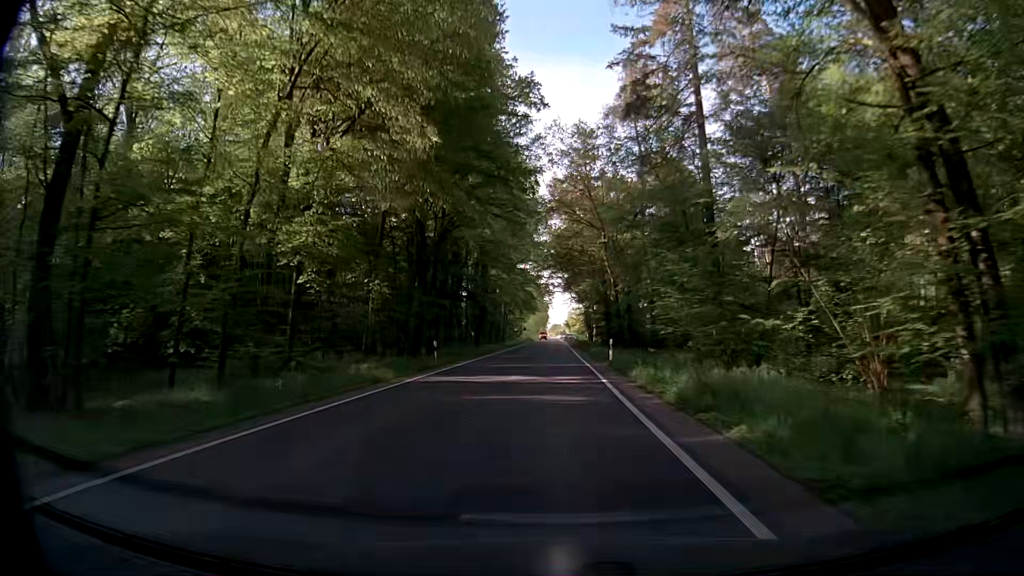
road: secondary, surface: asphalt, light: Day
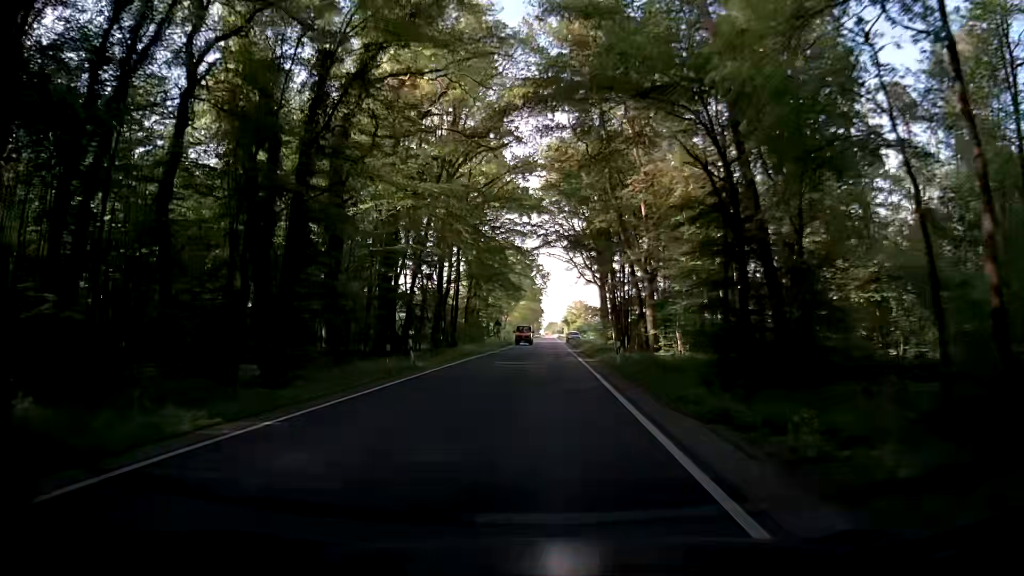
(0.0, +54.0) m; +1°
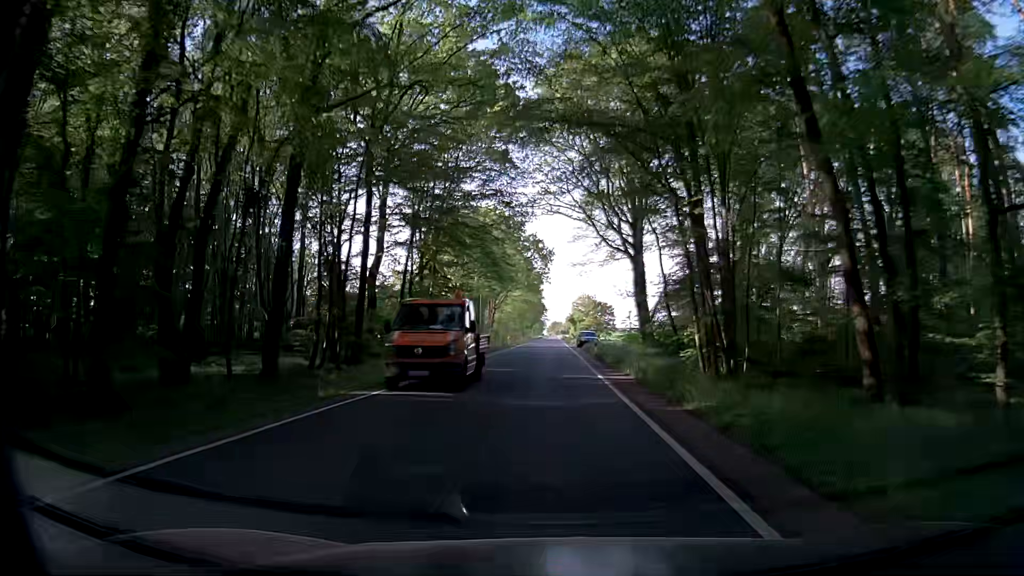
(-0.6, +32.3) m; -1°
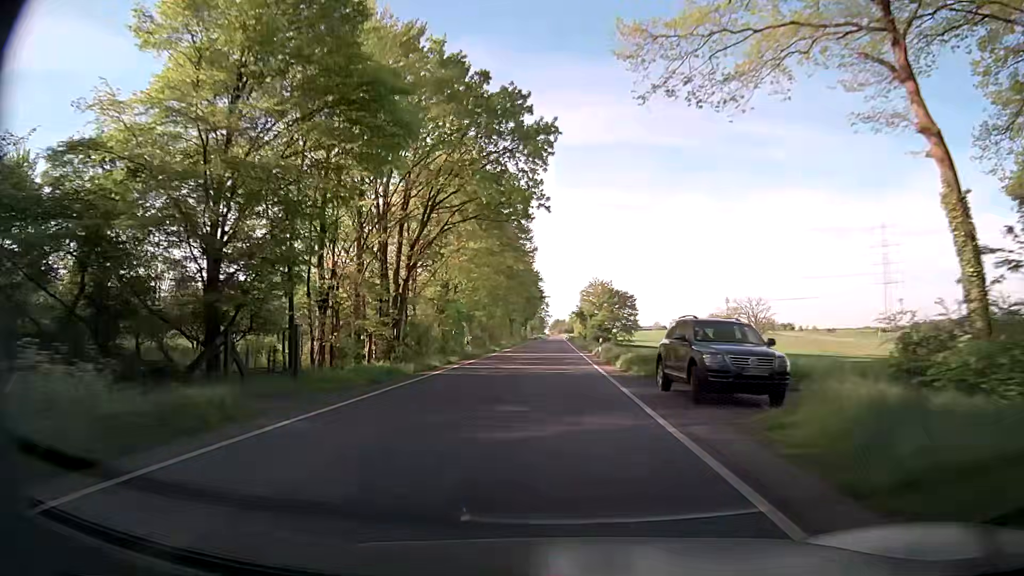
(-0.2, +53.9) m; 0°
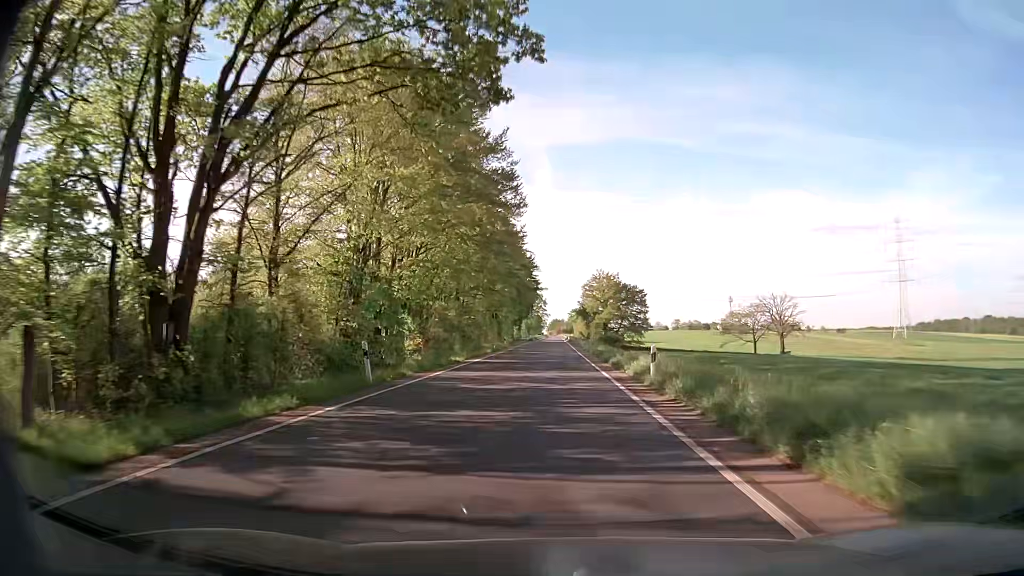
(+0.1, +21.5) m; 0°
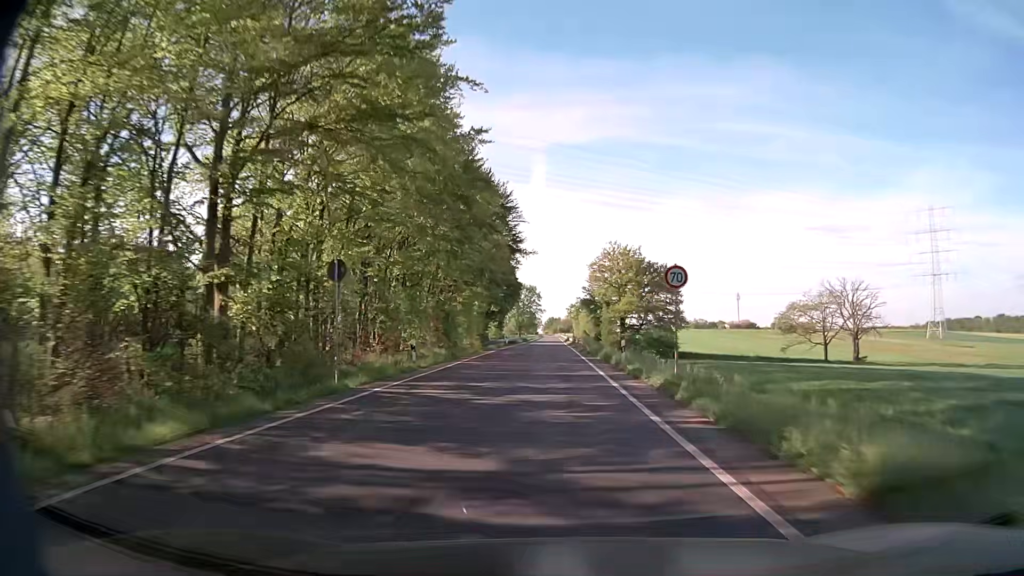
(+0.5, +43.0) m; +1°
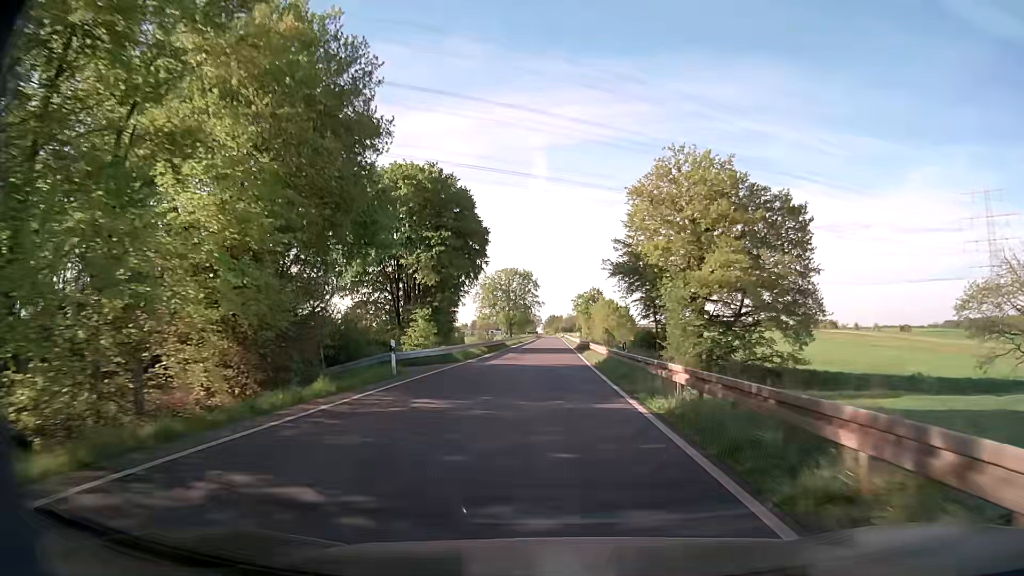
(-0.3, +53.7) m; -1°
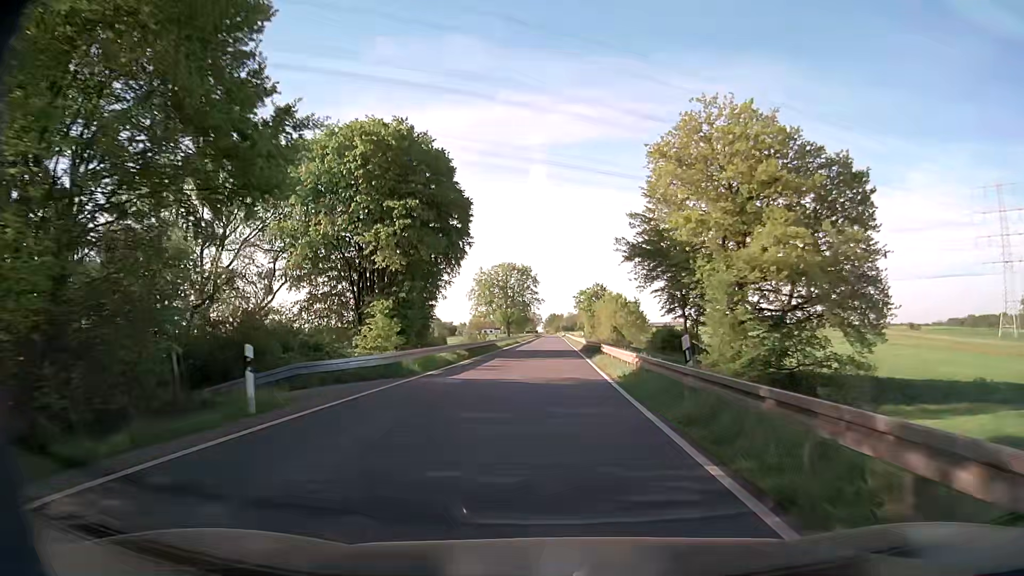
(0.0, +10.7) m; 0°
(0, +10) (0, +20) (0, +30) (0, +40) (0, +50) (0, +60) (0, +70) (0, +80) (0, +90) (0, +100) m
